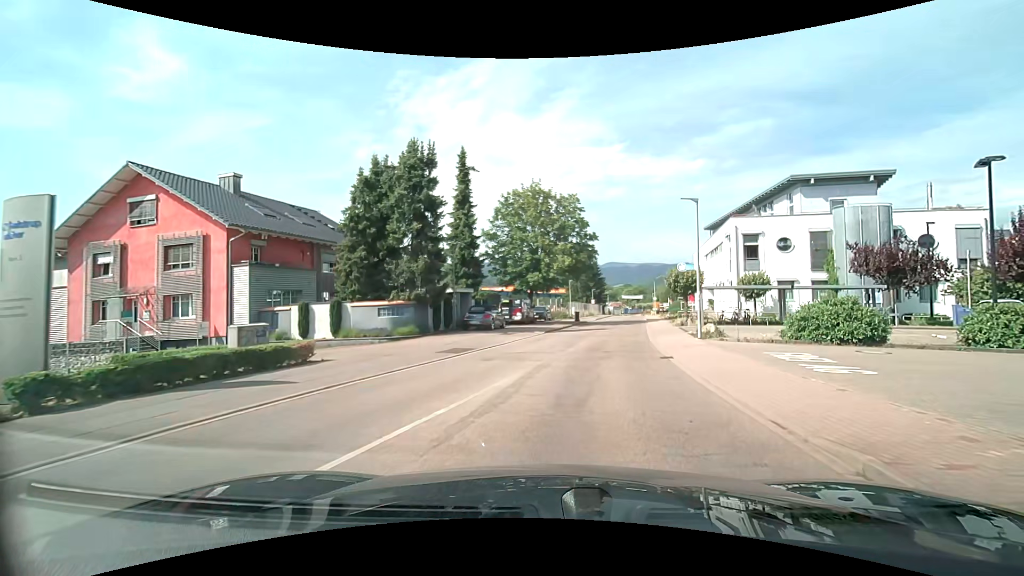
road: tertiary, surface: asphalt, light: Day
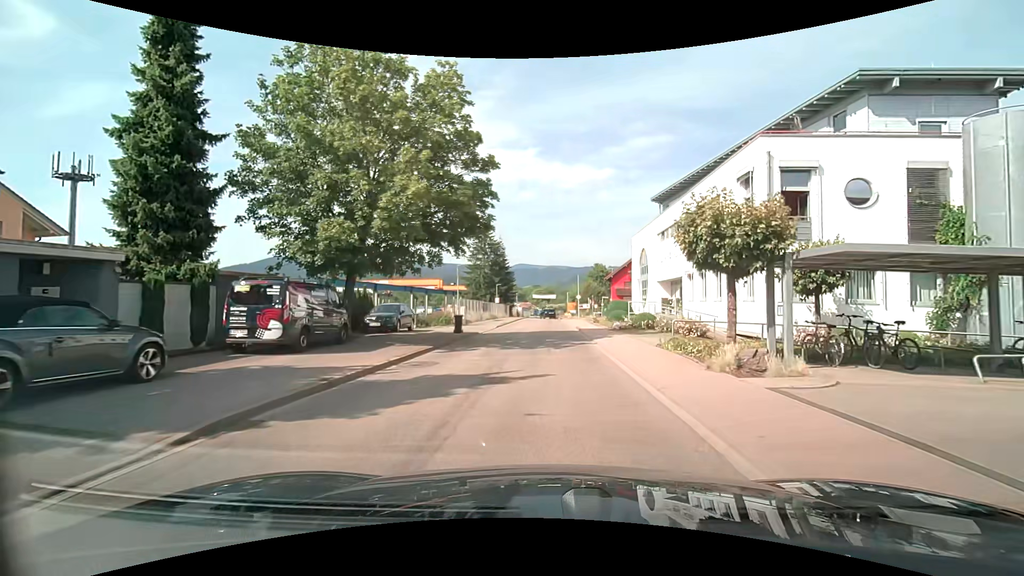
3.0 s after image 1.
(+2.6, +21.9) m; +10°
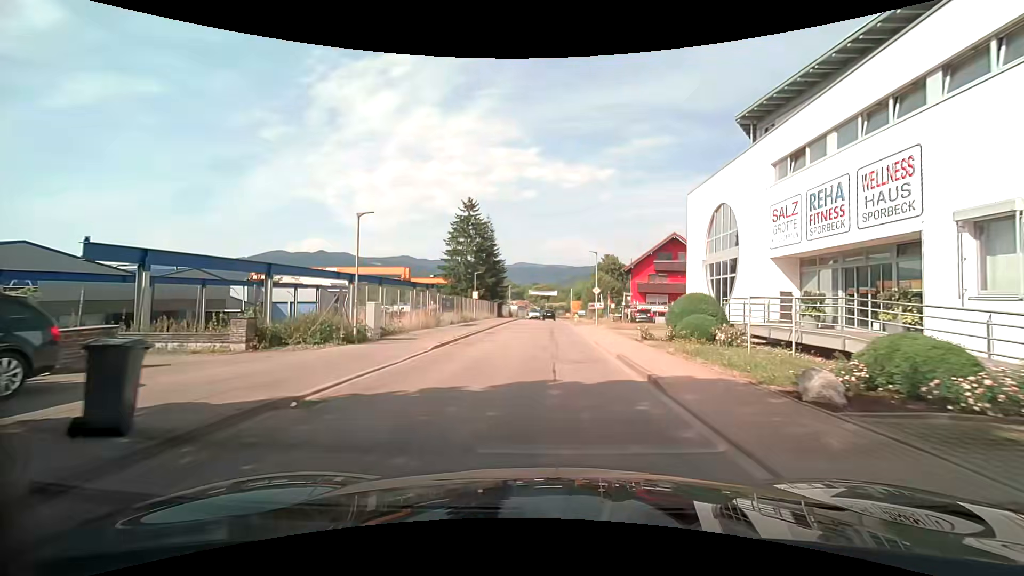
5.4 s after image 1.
(+0.3, +20.2) m; +1°
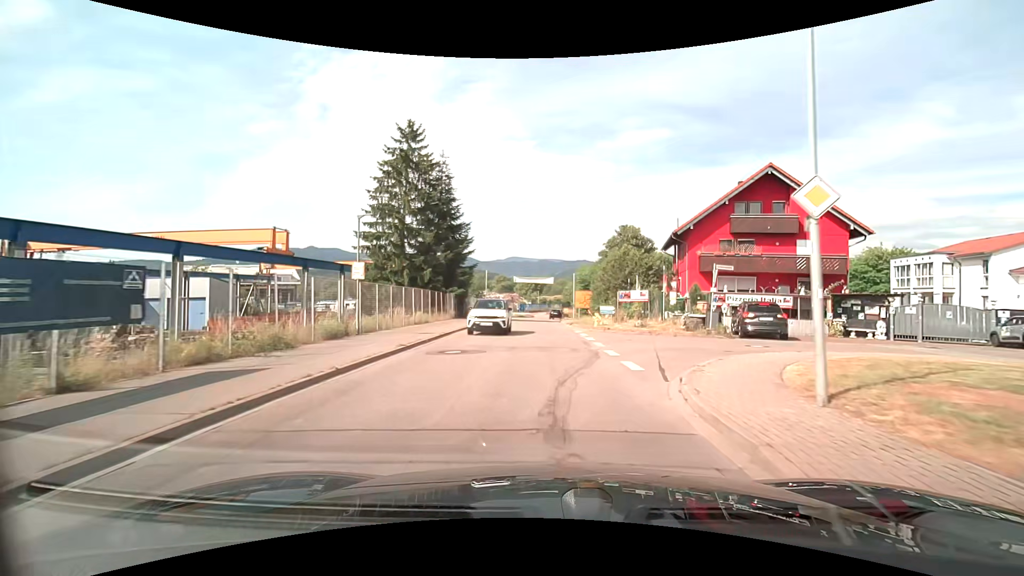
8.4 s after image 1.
(+0.2, +28.5) m; 0°
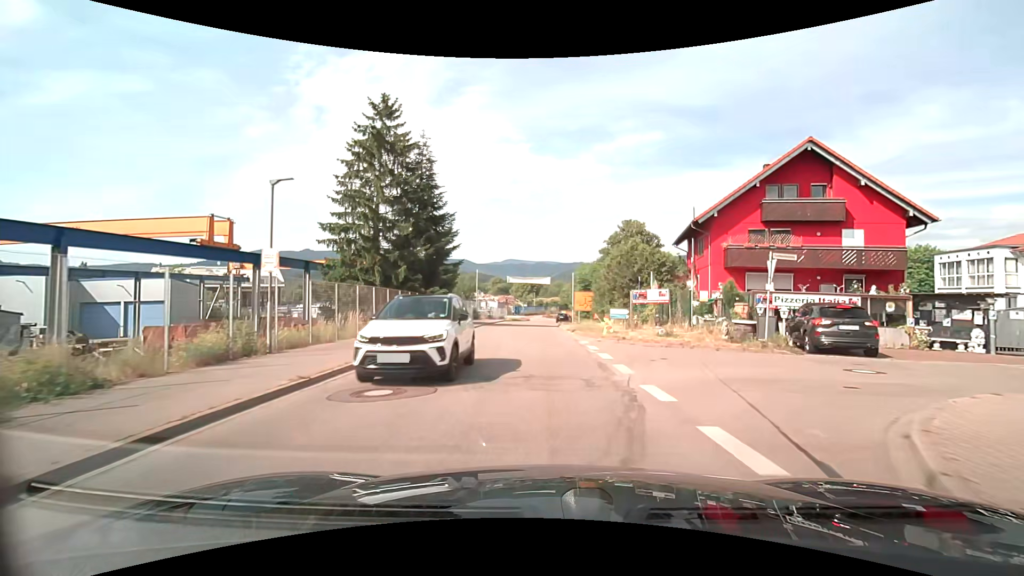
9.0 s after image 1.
(+0.1, +5.9) m; +1°
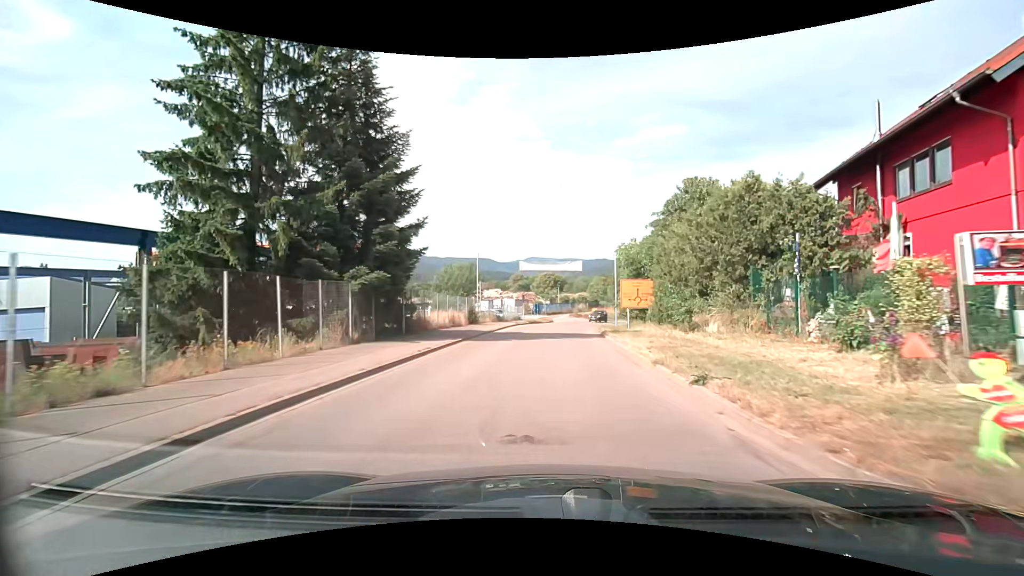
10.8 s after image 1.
(-0.3, +18.2) m; -3°
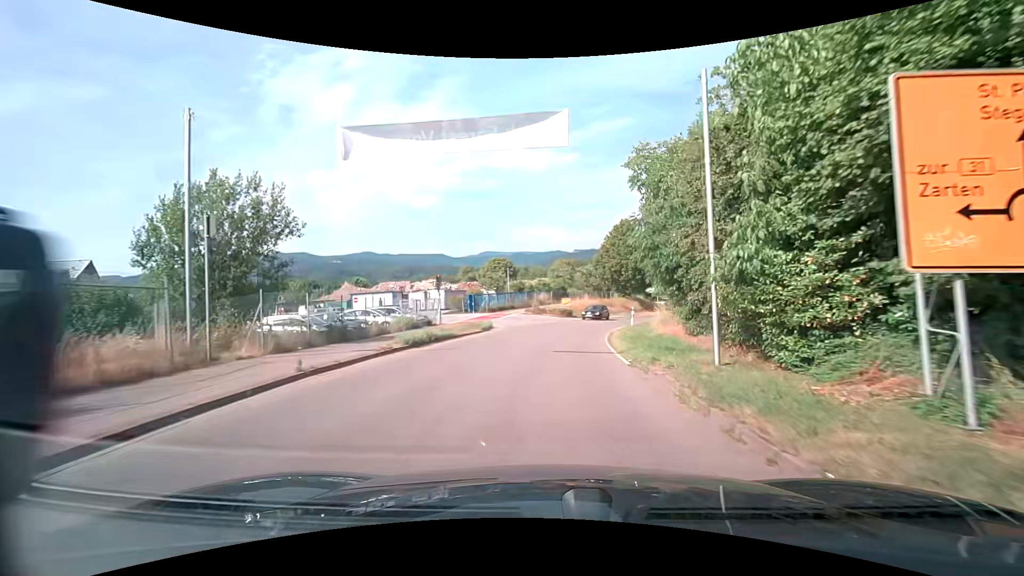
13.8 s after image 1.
(+1.4, +31.4) m; +5°
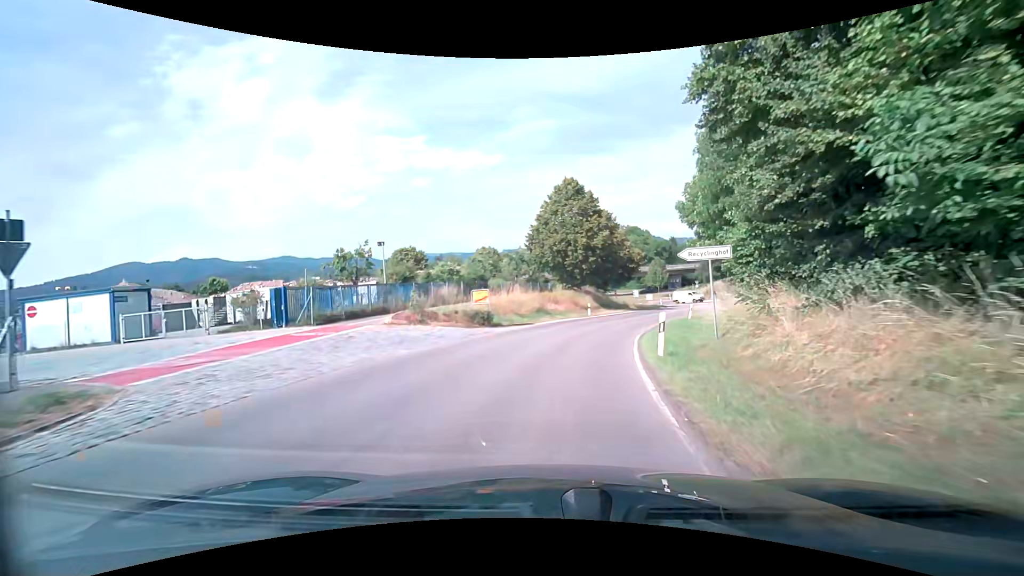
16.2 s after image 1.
(+1.4, +24.5) m; +7°
(0, +10) (+2, +20) (+4, +30) (+8, +39) (+12, +48) (+18, +56) (+23, +64) (+30, +72) (+38, +78) (+46, +83) m
